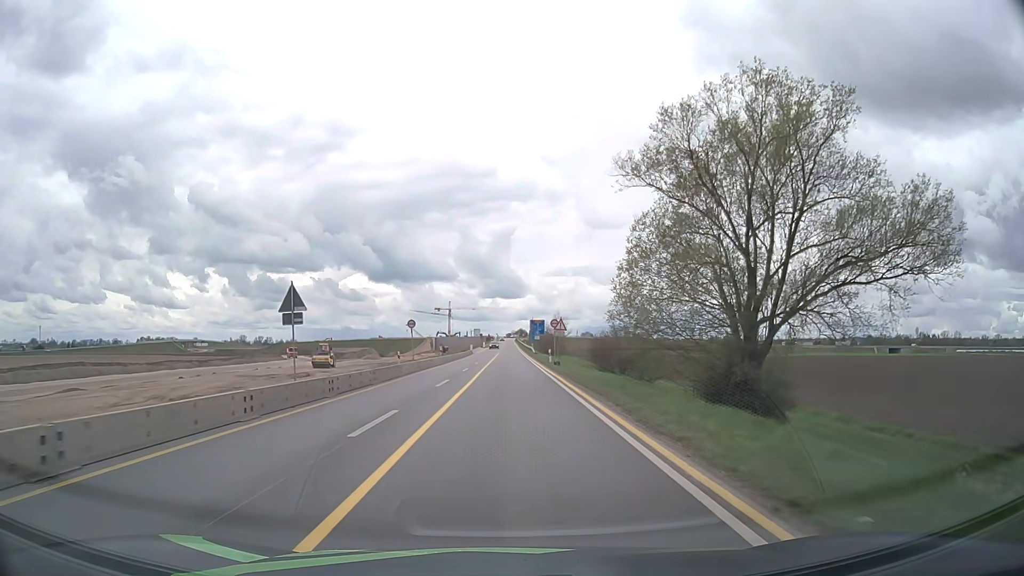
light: Day
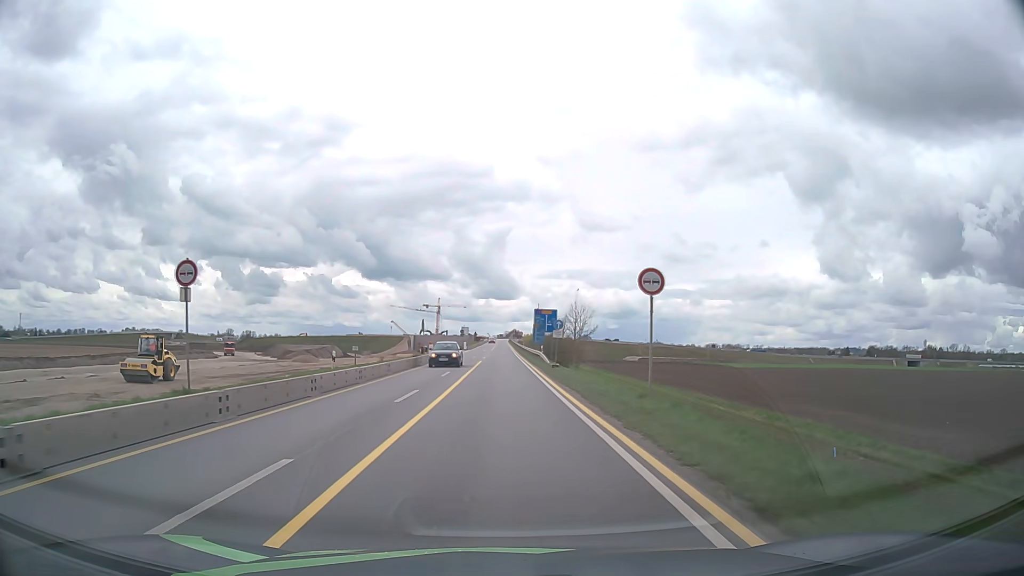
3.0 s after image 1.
(+0.4, +42.5) m; +1°
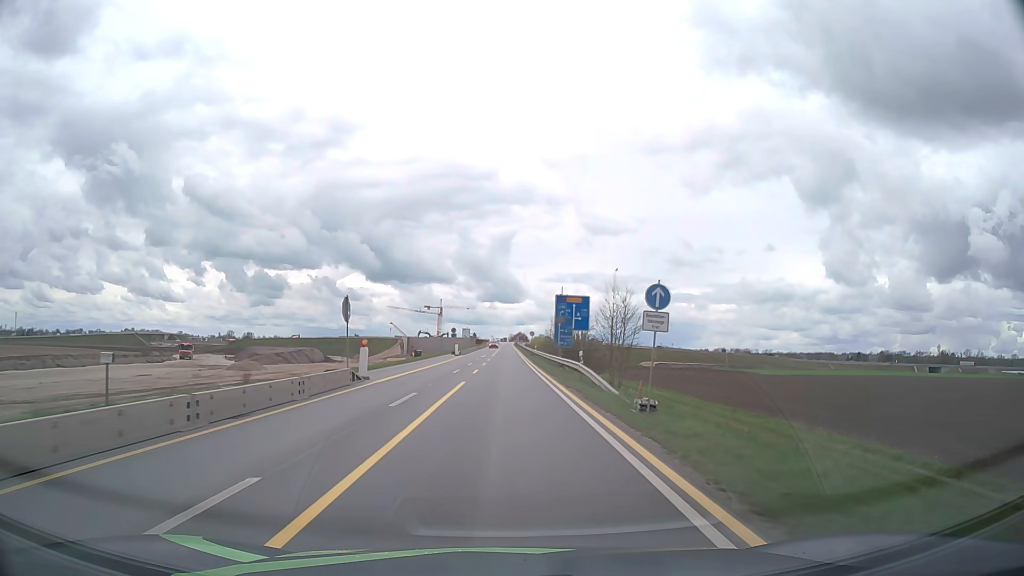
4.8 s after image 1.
(-0.1, +25.5) m; 0°
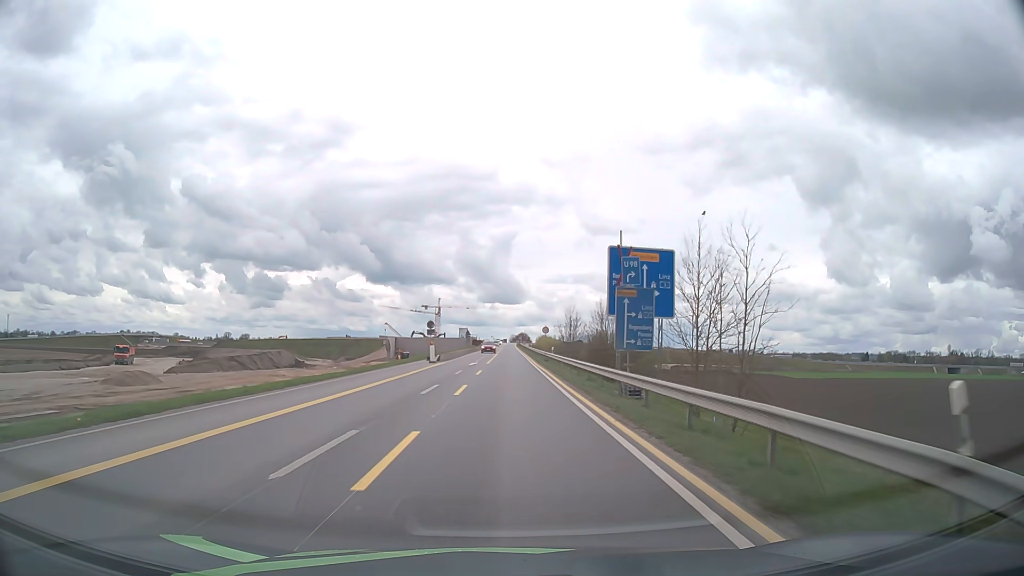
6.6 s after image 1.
(-0.1, +25.3) m; 0°
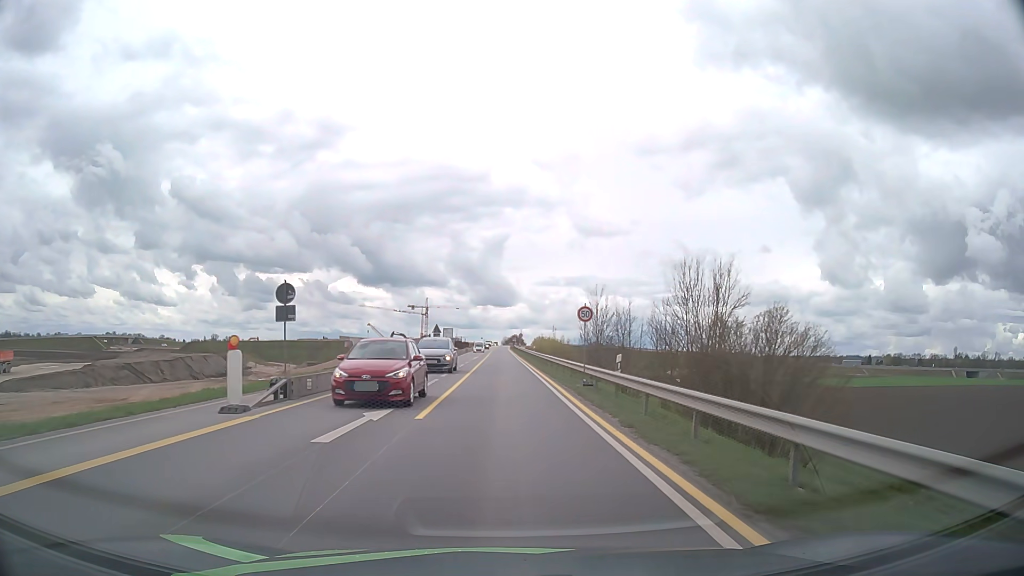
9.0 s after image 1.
(+0.2, +33.2) m; +1°
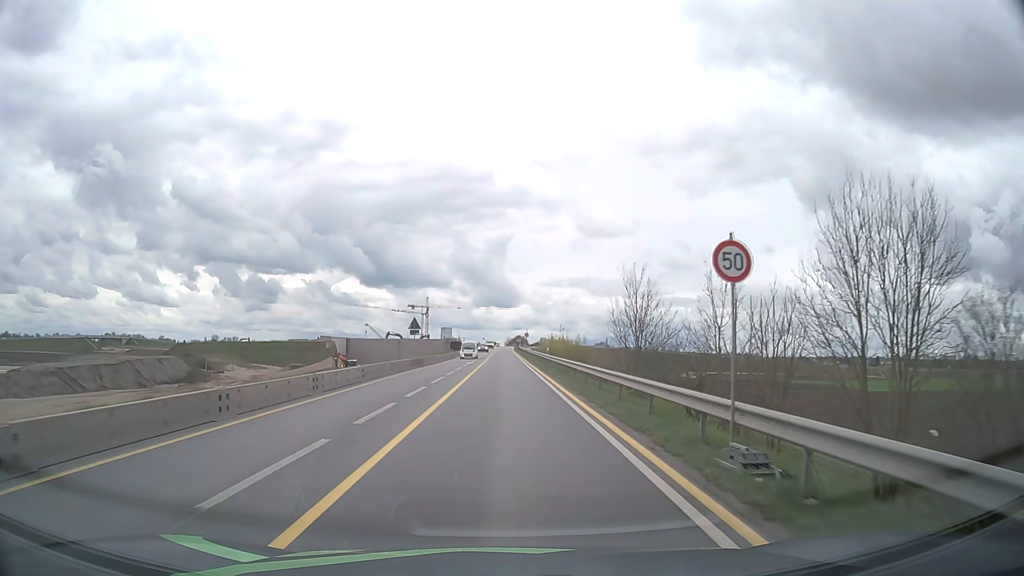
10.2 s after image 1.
(-0.1, +16.5) m; 0°
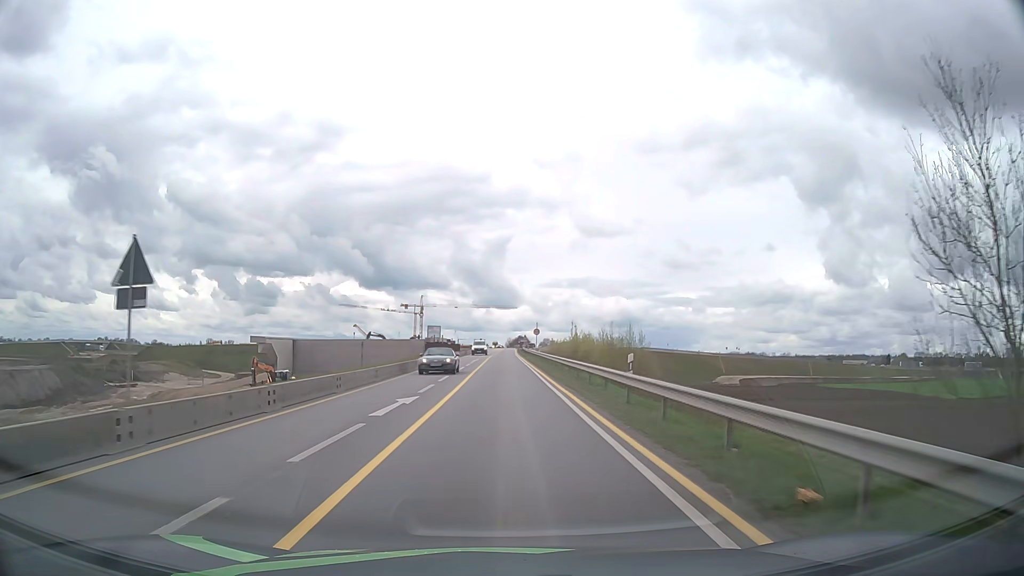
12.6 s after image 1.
(0.0, +33.6) m; 0°
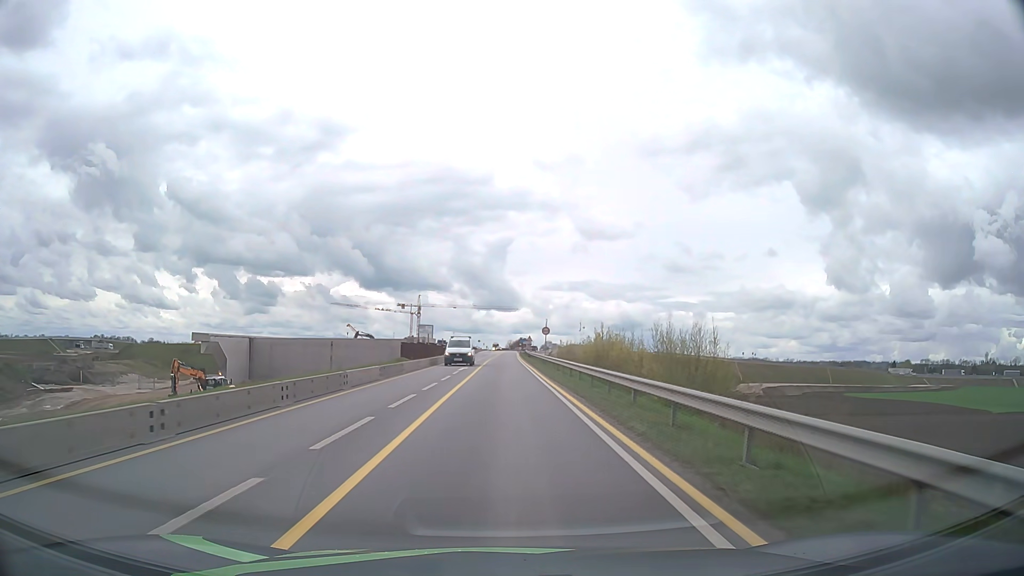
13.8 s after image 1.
(0.0, +17.1) m; 0°
(0, +10) (0, +20) (0, +30) (0, +40) (0, +50) (0, +60) (0, +70) (0, +80) (0, +90) (0, +100) m
